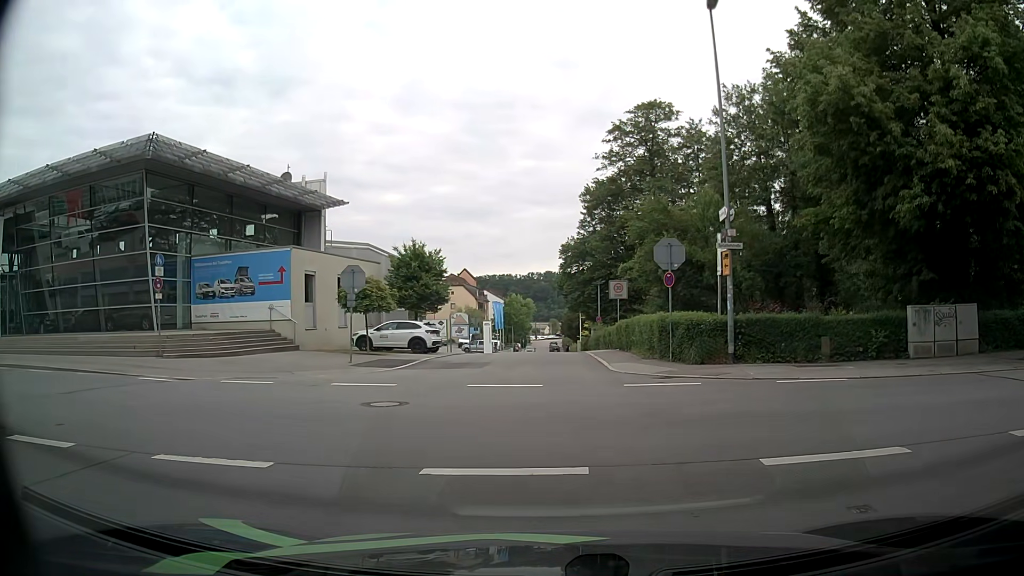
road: residential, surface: asphalt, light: Day
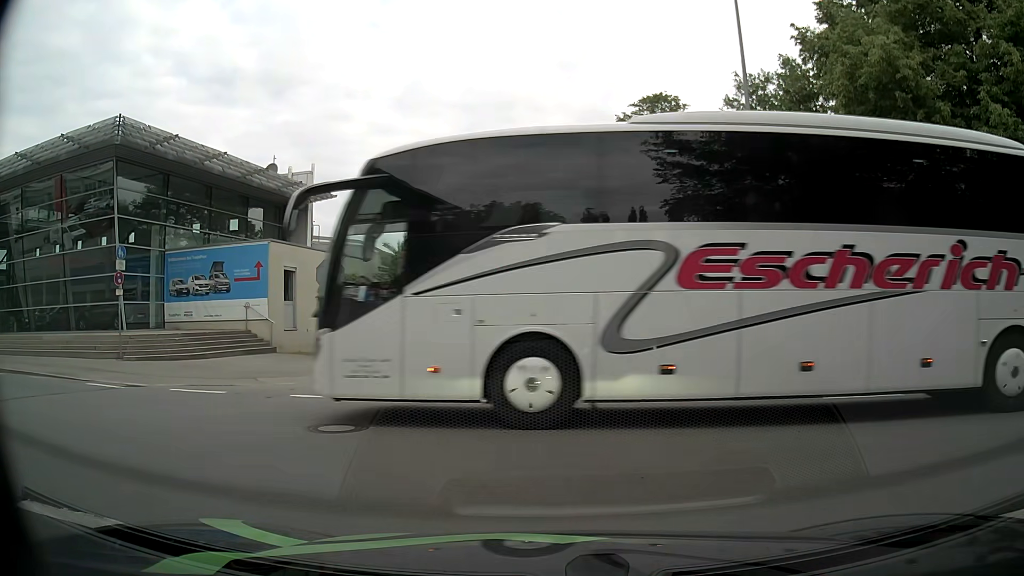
(0.0, +2.3) m; -1°
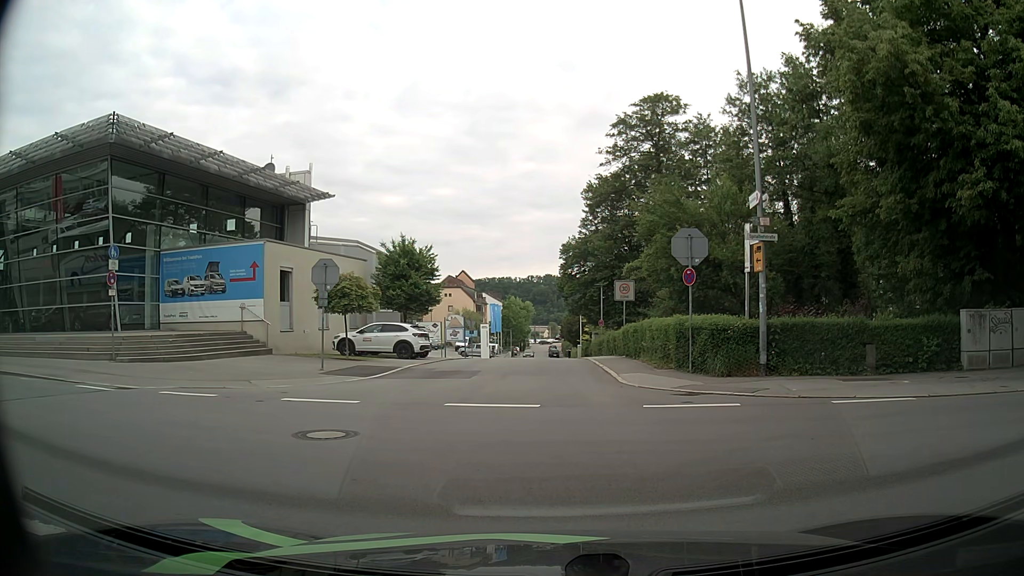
(0.0, +0.5) m; 0°
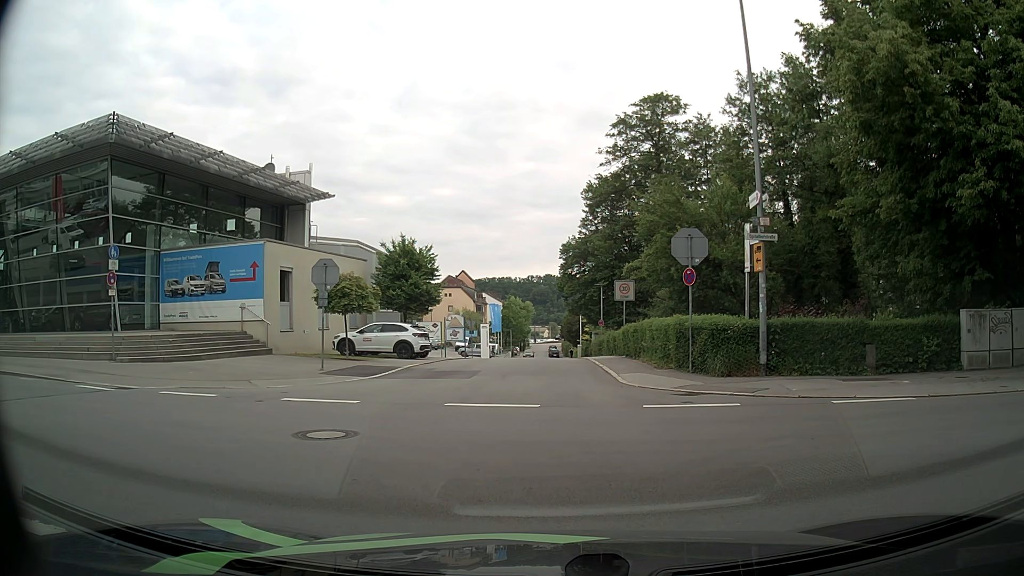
(0.0, 0.0) m; 0°
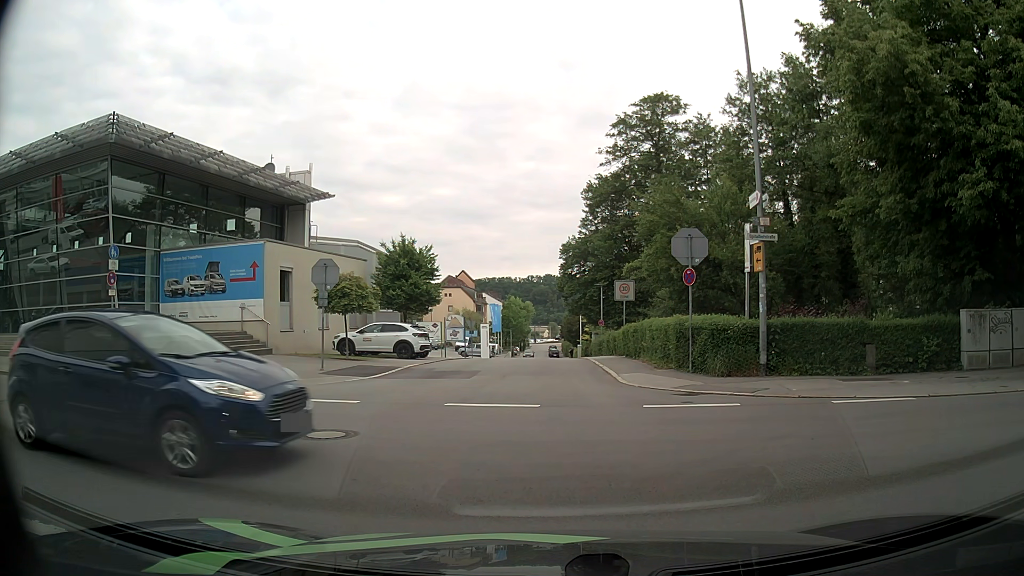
(0.0, 0.0) m; 0°
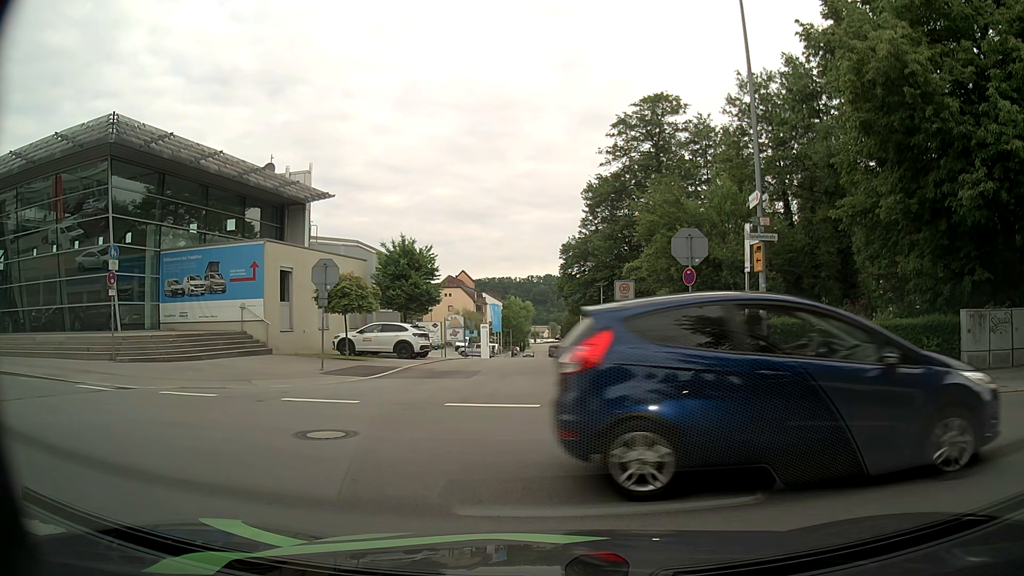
(0.0, 0.0) m; 0°
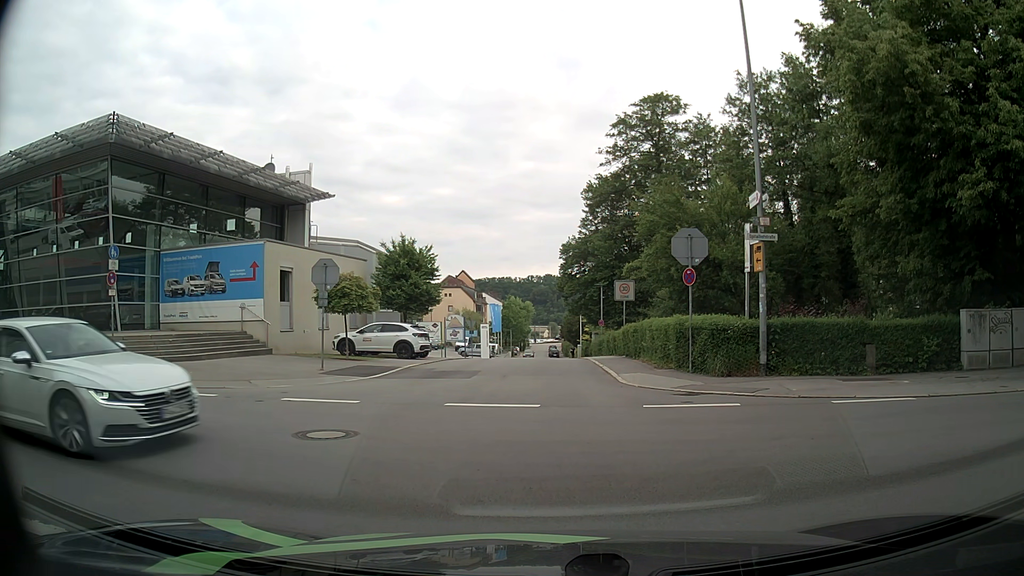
(0.0, 0.0) m; 0°
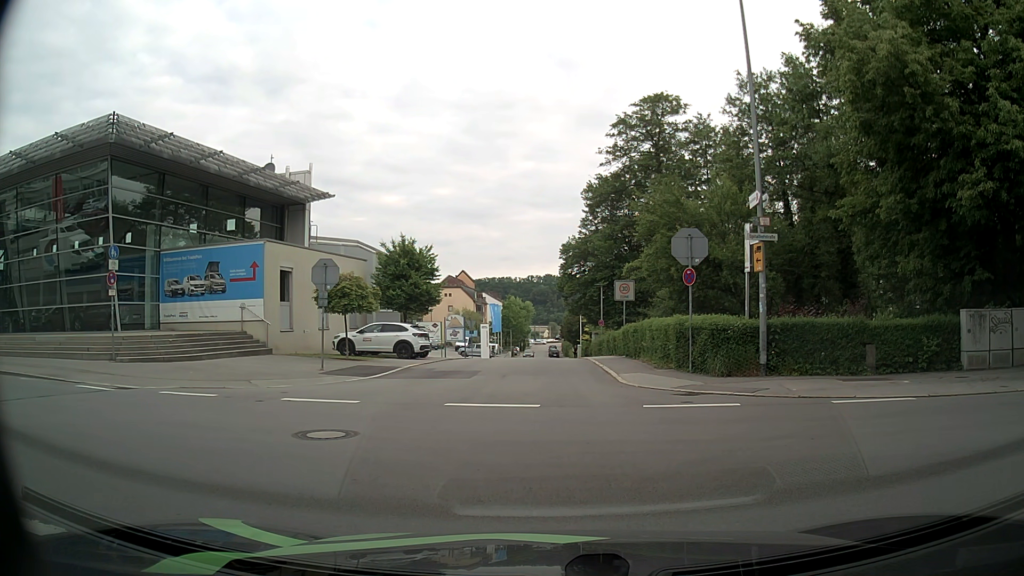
(0.0, 0.0) m; 0°
(0, +10) (0, +20) (0, +30) (+1, +40) (+1, +50) (+1, +60) (+2, +70) (+2, +80) (+2, +90) (+2, +100) m
